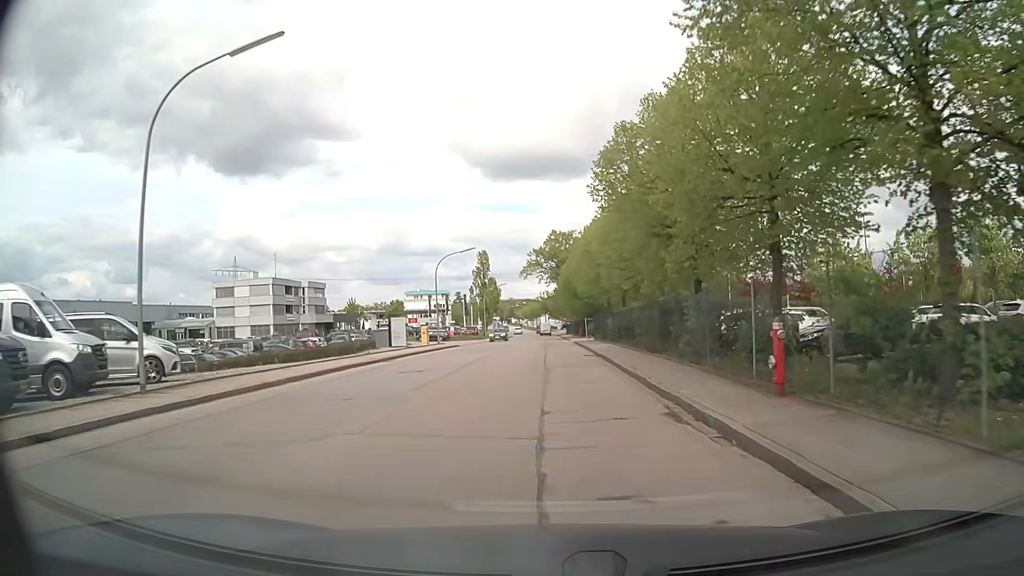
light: Day
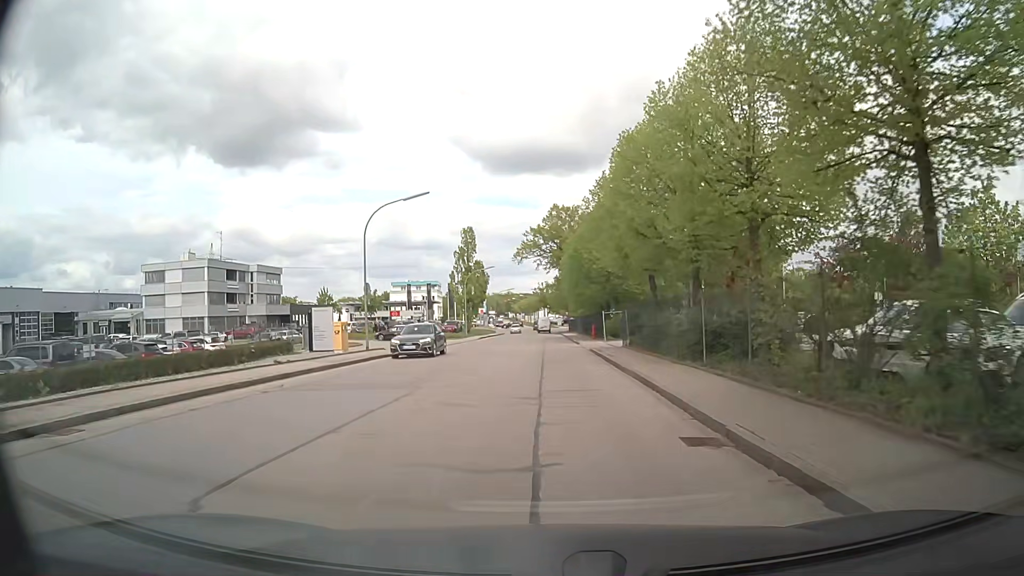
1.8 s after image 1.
(0.0, +21.0) m; 0°
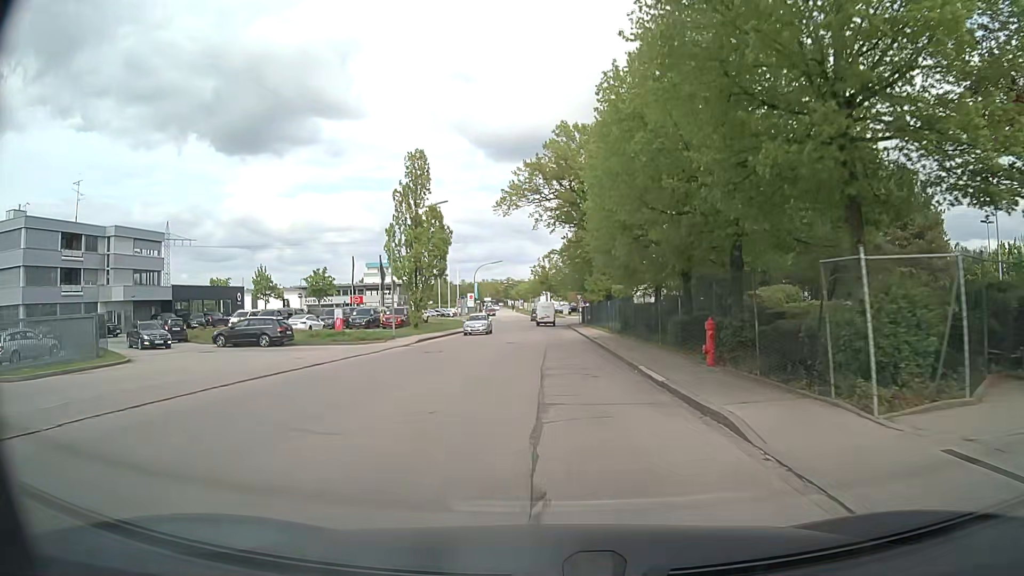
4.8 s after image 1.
(0.0, +35.2) m; 0°
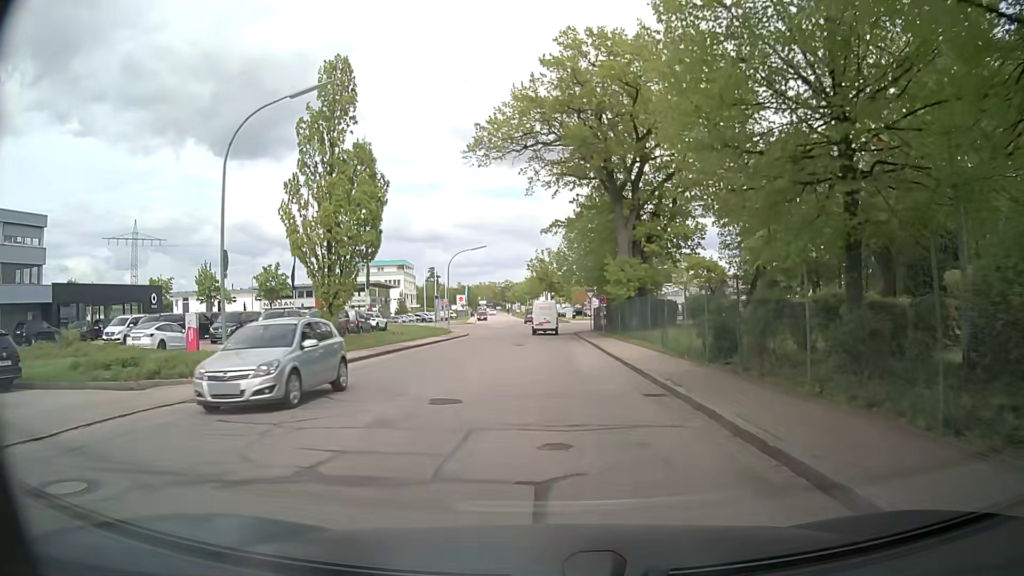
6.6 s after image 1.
(-0.1, +20.1) m; +1°
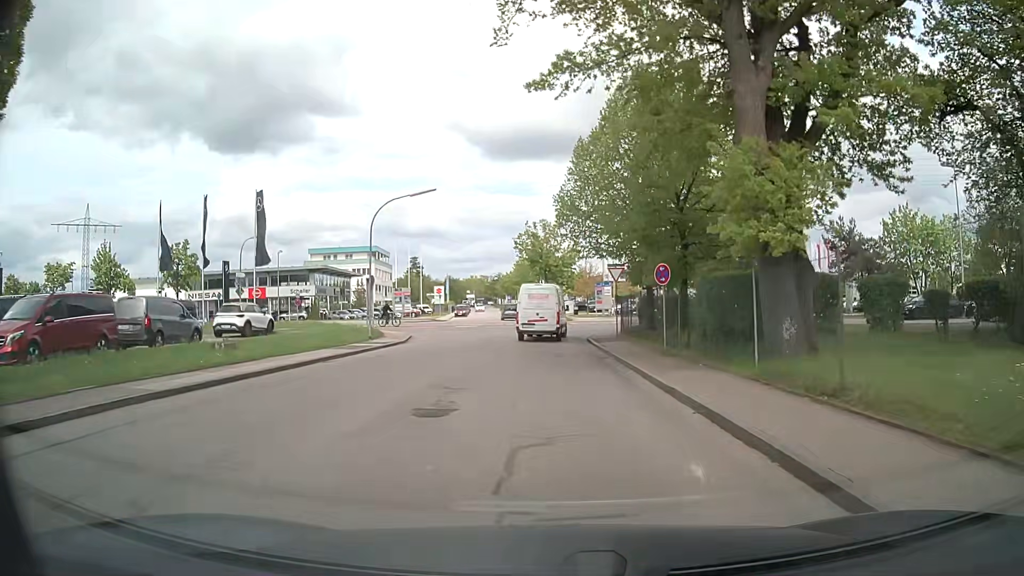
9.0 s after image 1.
(-0.4, +23.9) m; -1°
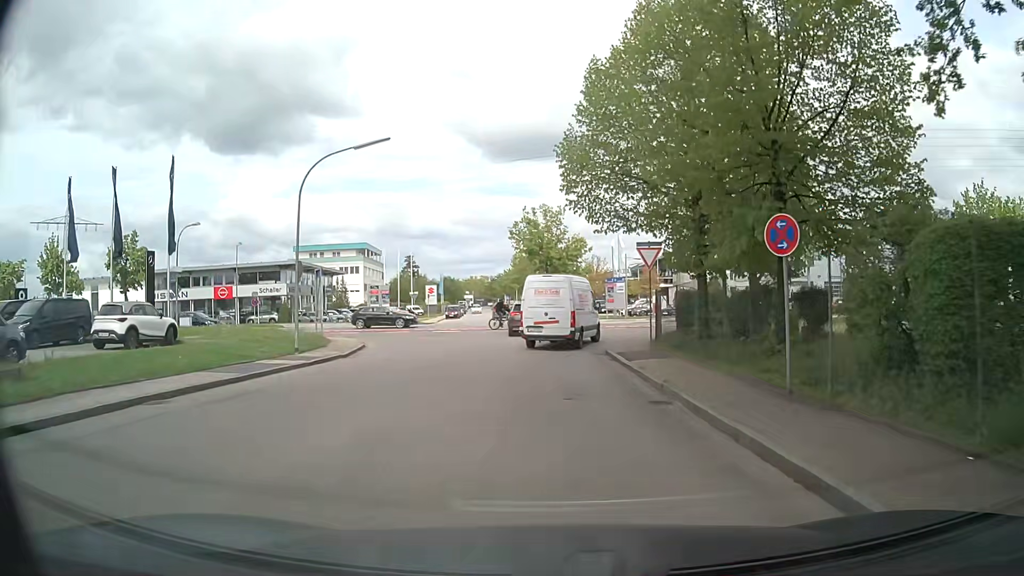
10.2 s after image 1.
(+0.1, +10.0) m; 0°
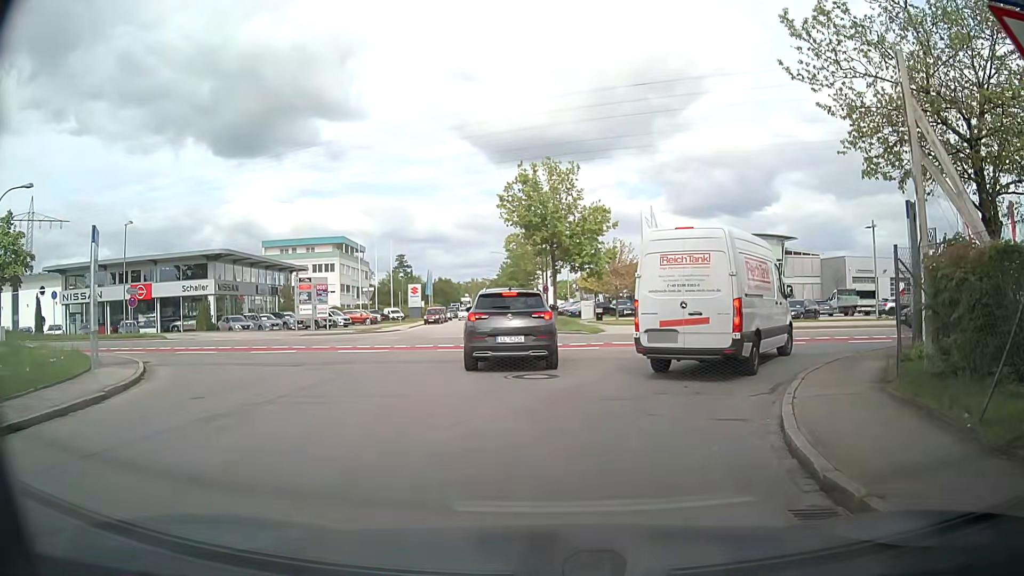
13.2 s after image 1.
(-0.1, +17.9) m; -2°
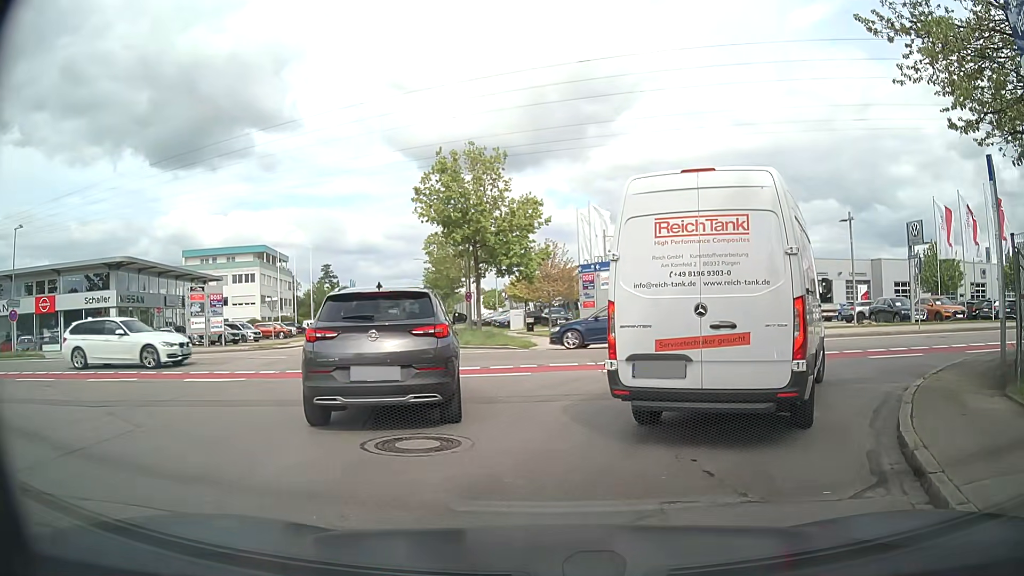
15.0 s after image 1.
(+0.3, +5.3) m; +7°
